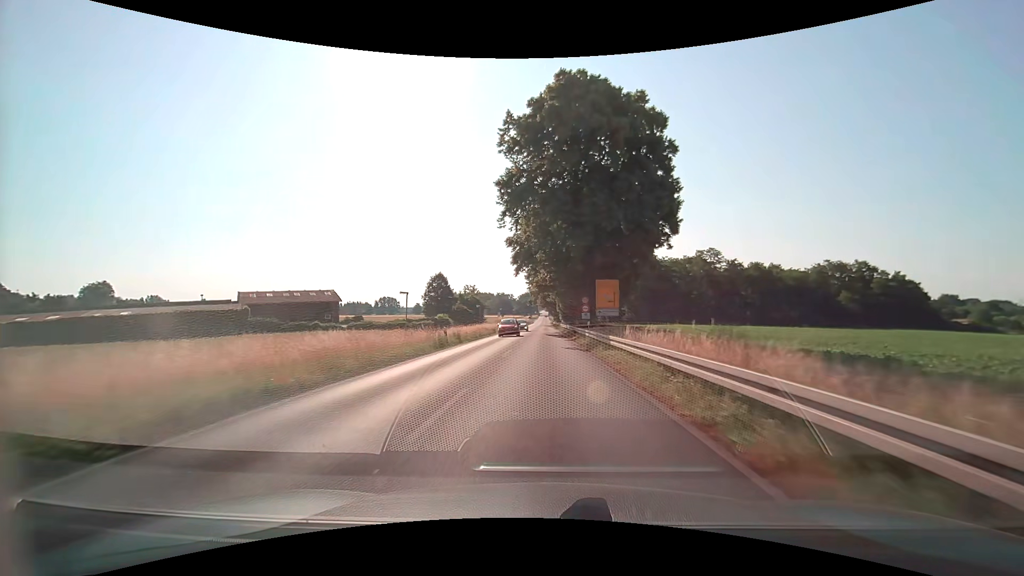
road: primary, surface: asphalt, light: Day
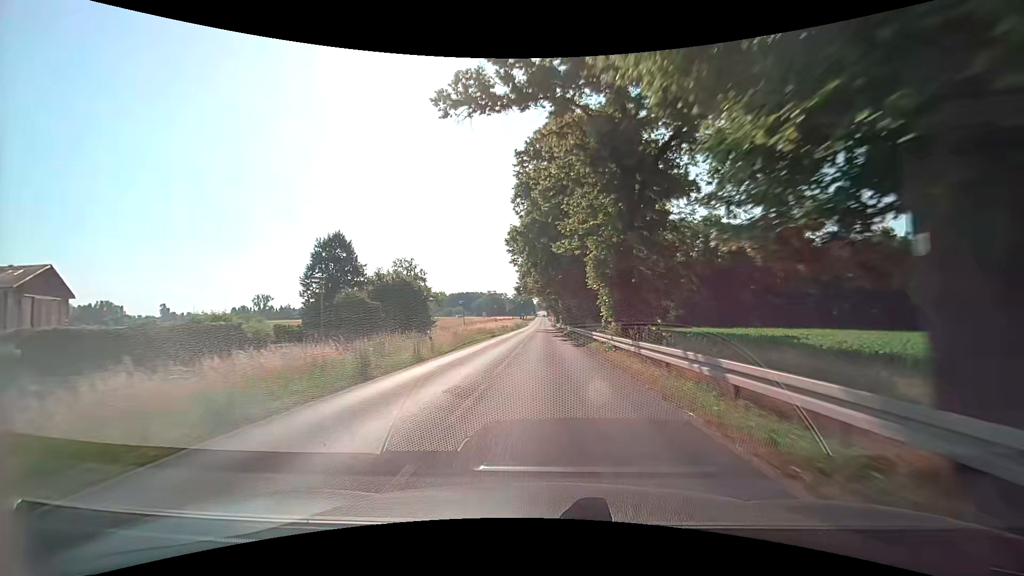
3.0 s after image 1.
(0.0, +54.3) m; 0°
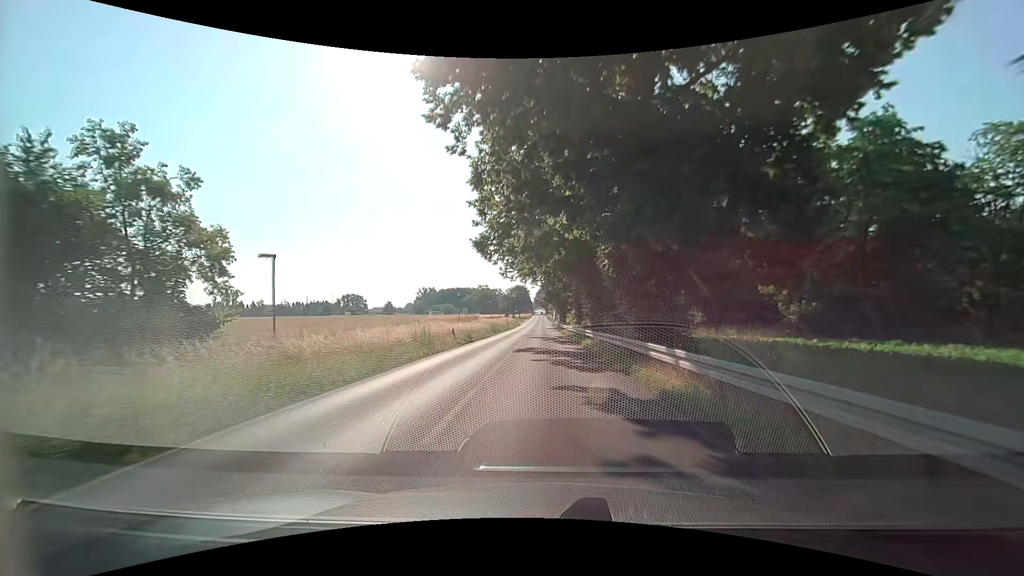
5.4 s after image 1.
(+0.1, +43.7) m; 0°
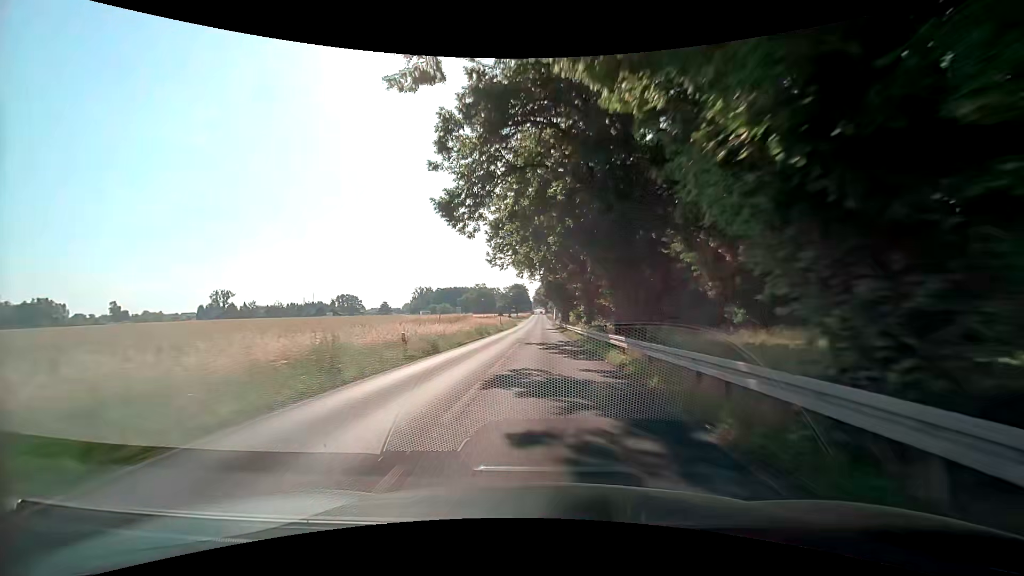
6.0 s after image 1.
(+0.1, +10.9) m; 0°
(0, +10) (0, +20) (0, +30) (0, +40) (0, +50) (0, +60) (0, +70) (0, +80) (0, +90) (0, +100) m
